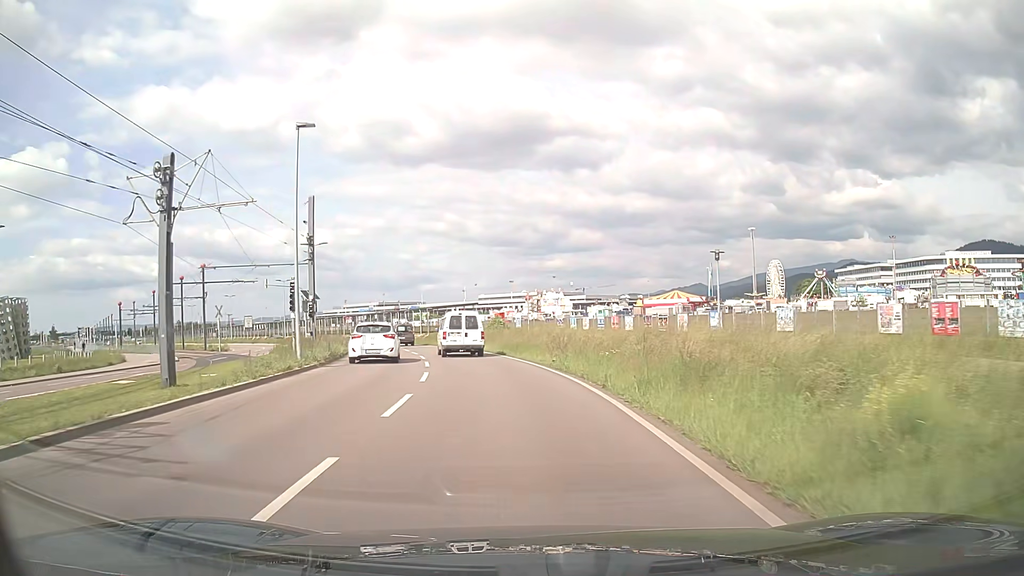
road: secondary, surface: asphalt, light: Day
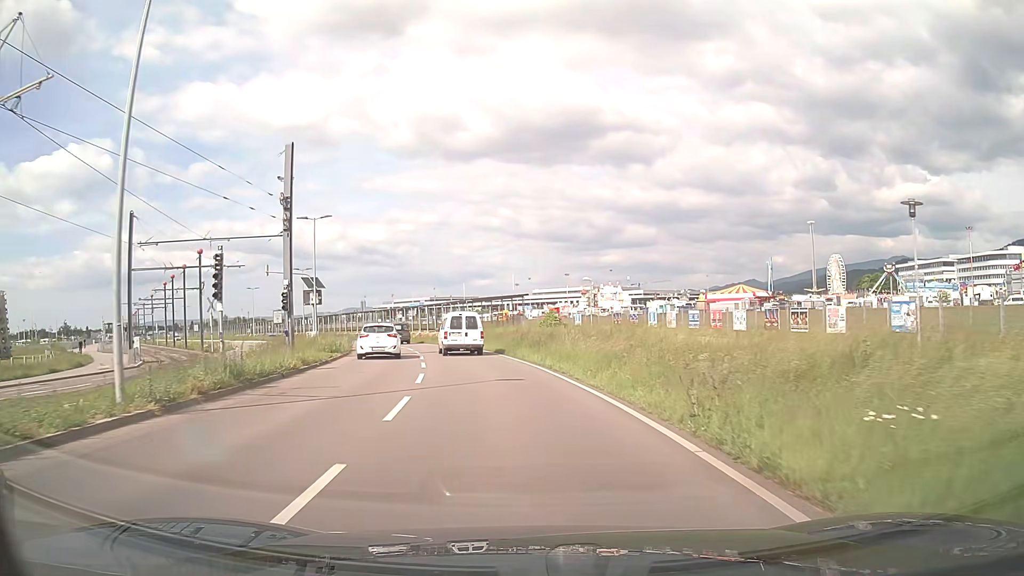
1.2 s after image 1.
(-0.5, +12.5) m; -4°
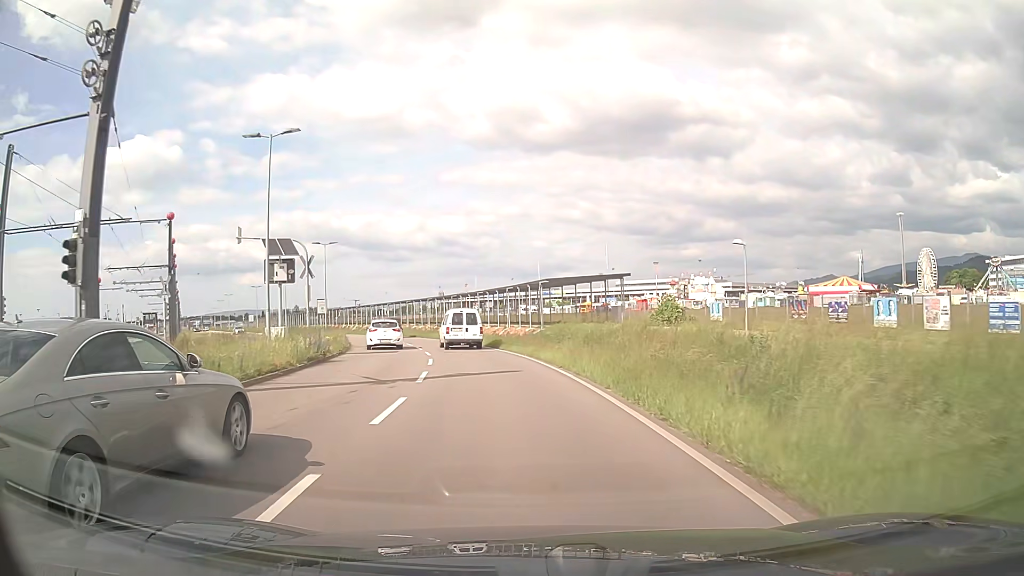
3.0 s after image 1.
(-1.2, +18.8) m; -7°
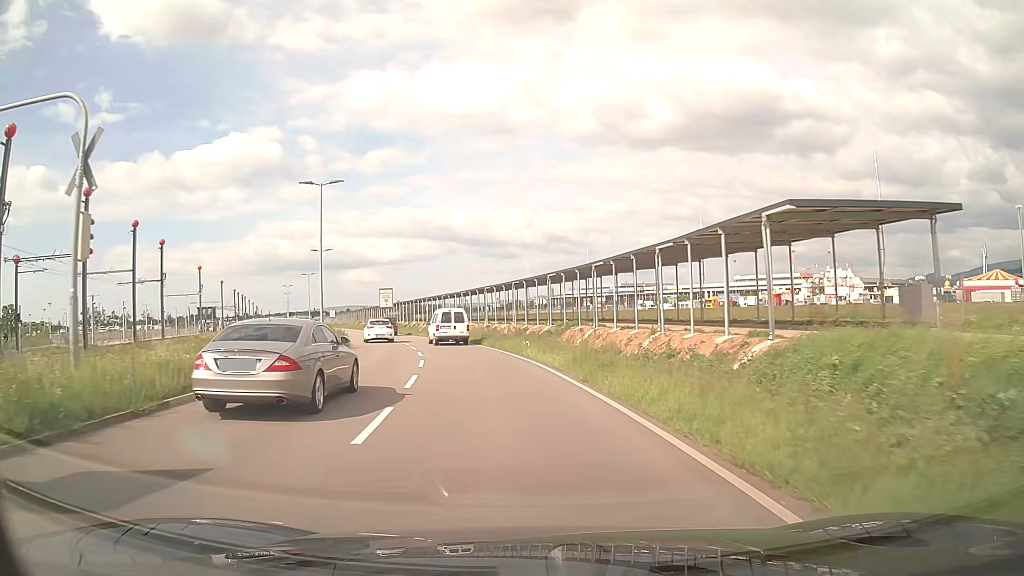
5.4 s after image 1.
(-1.9, +25.8) m; -9°
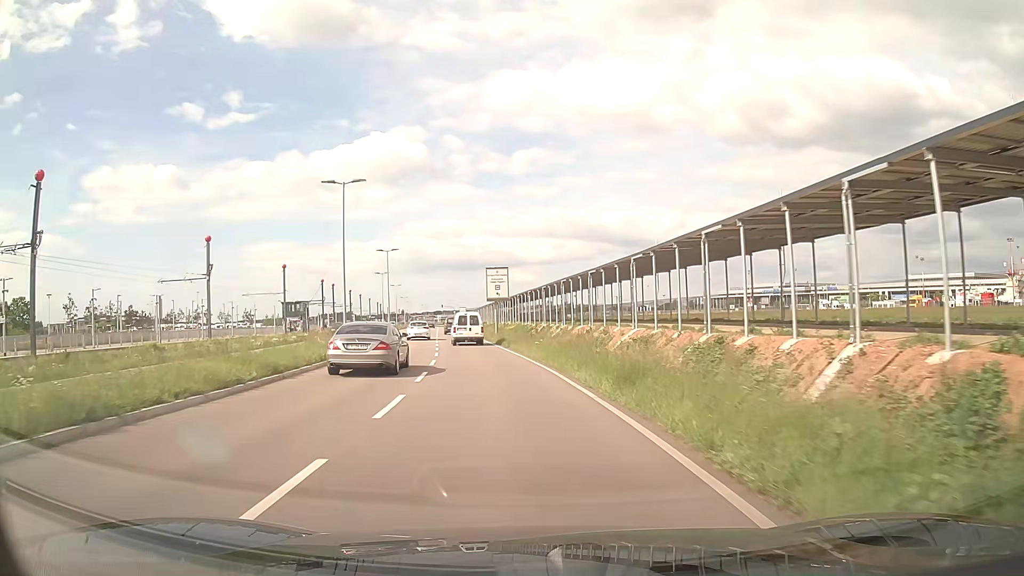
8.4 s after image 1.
(-3.9, +34.2) m; -13°
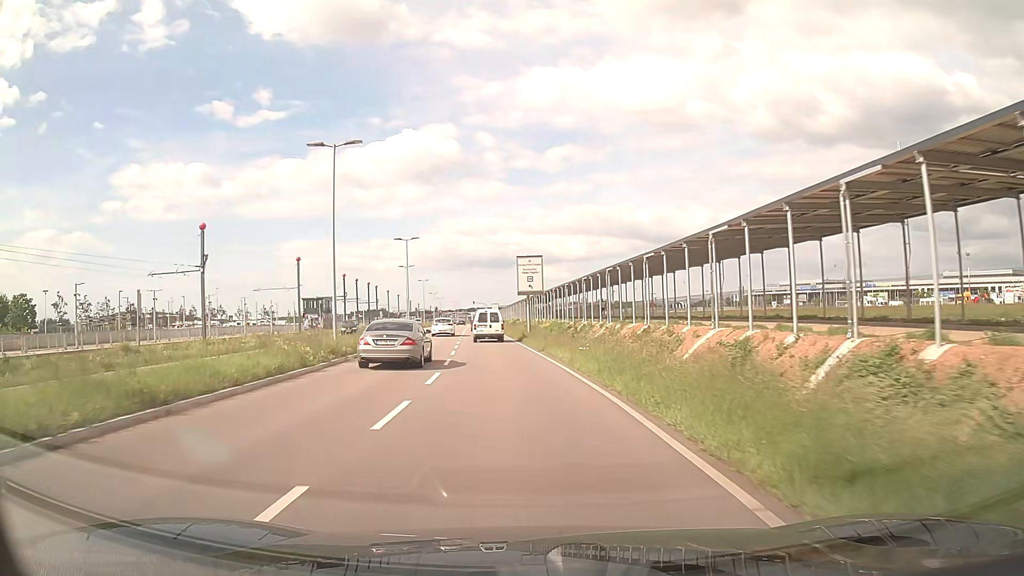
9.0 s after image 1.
(-0.2, +7.2) m; -3°
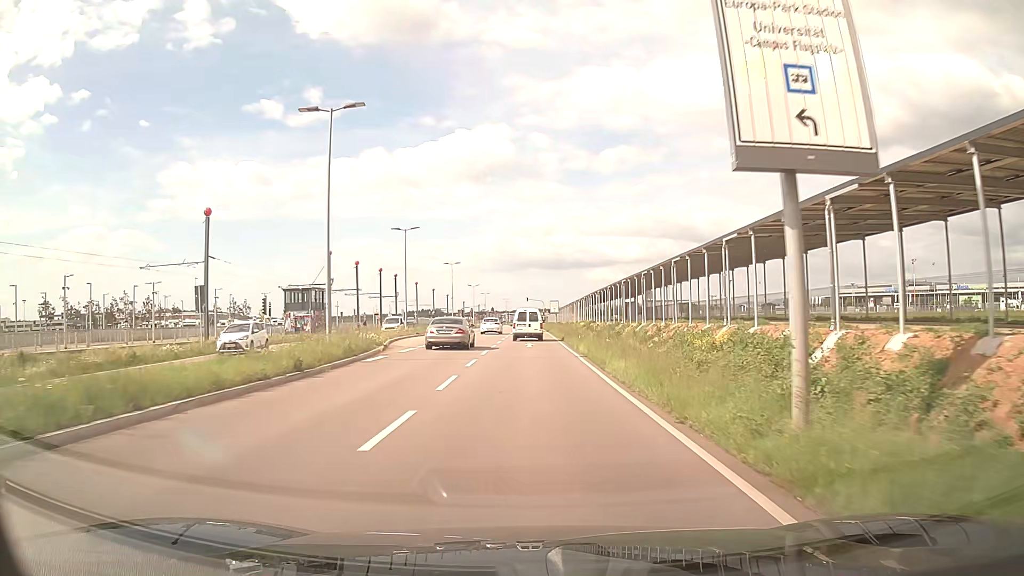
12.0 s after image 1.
(-2.2, +37.8) m; -5°
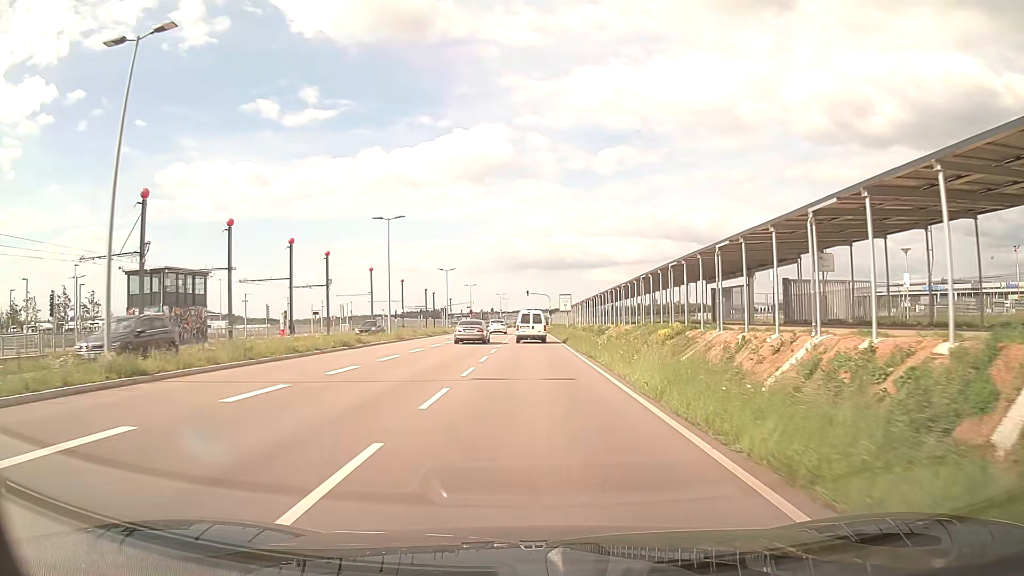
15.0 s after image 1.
(-0.2, +38.8) m; 0°
(0, +10) (0, +20) (0, +30) (0, +40) (0, +50) (0, +60) (0, +70) (0, +80) (0, +90) (0, +100) m
